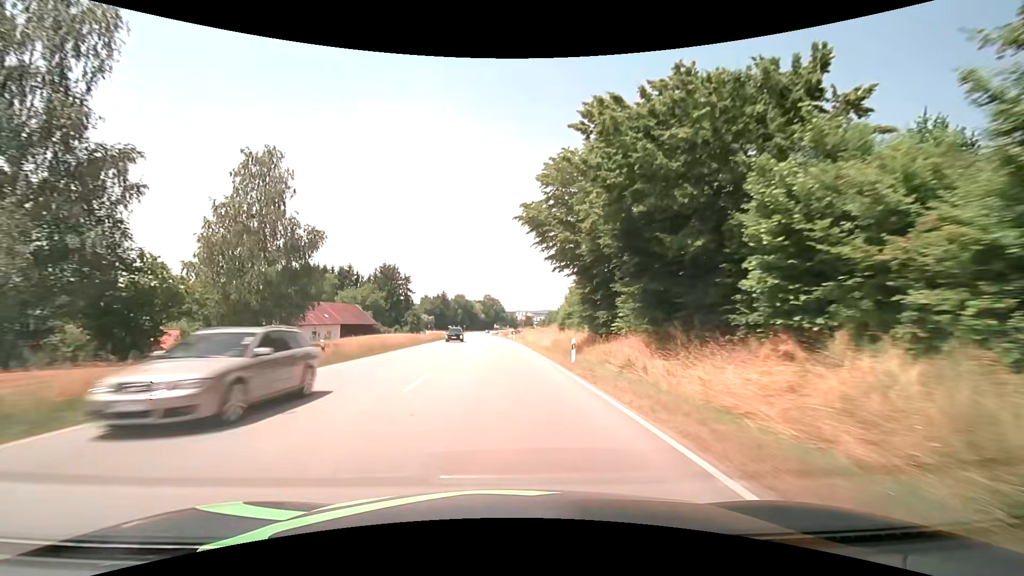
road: primary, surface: asphalt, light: Day
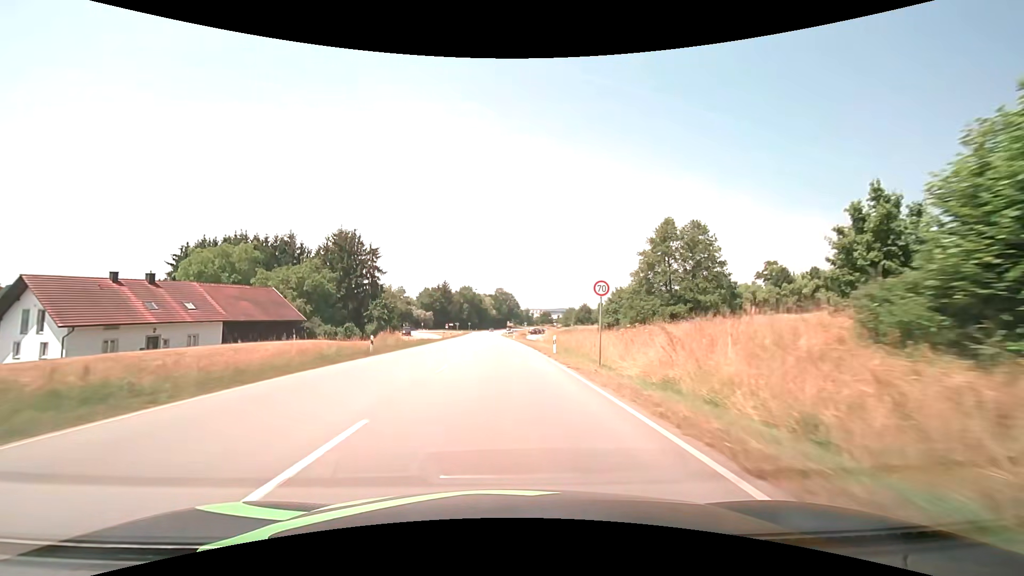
(-0.7, +43.2) m; -1°
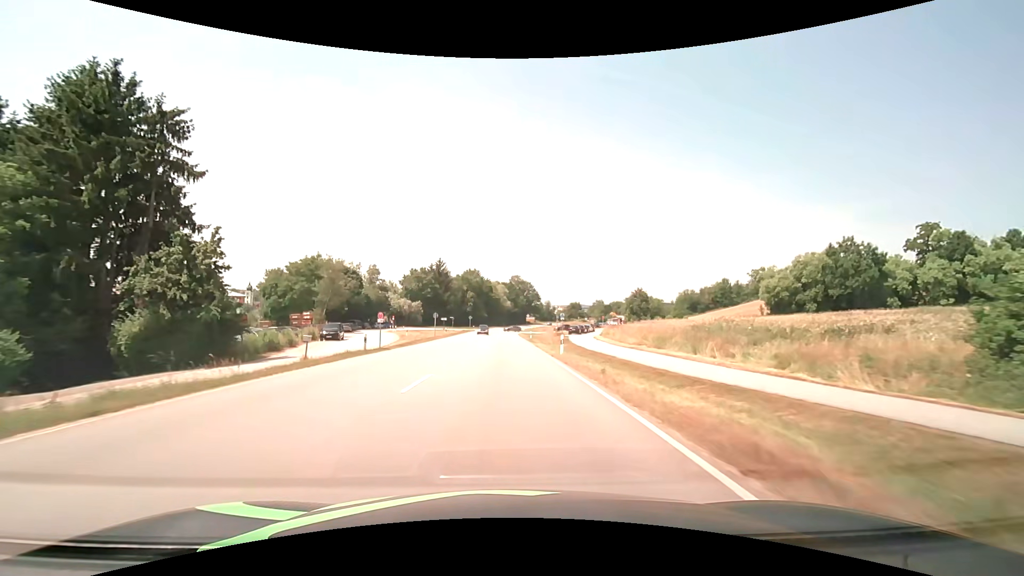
(-0.6, +52.9) m; -2°
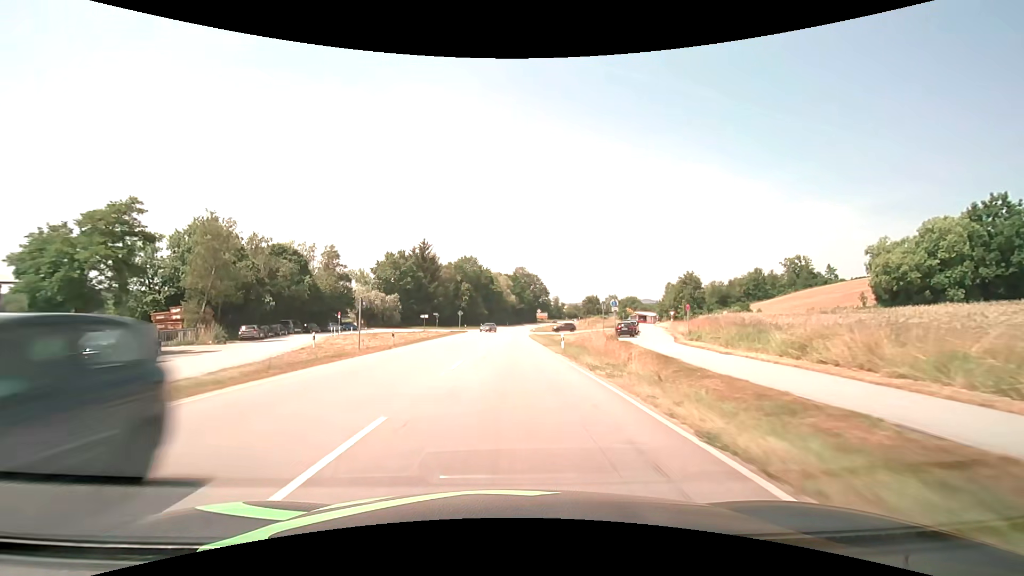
(-0.2, +30.4) m; 0°
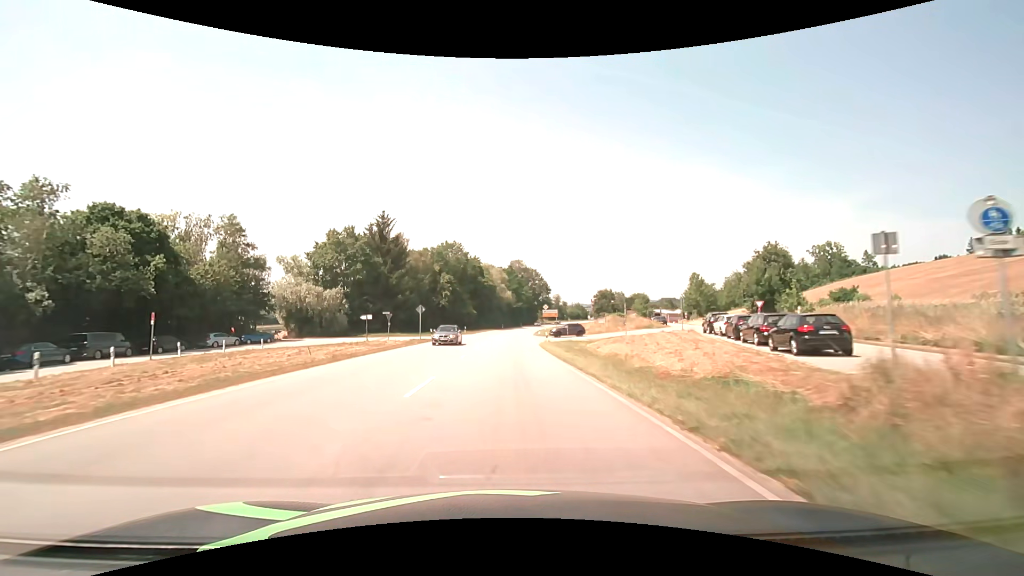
(+0.2, +29.6) m; 0°
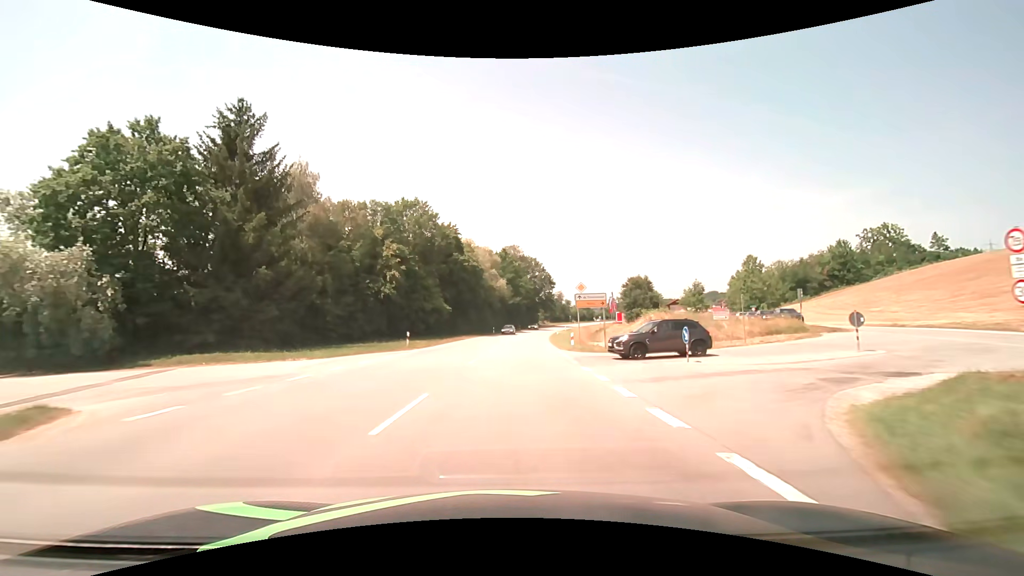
(0.0, +39.3) m; +1°
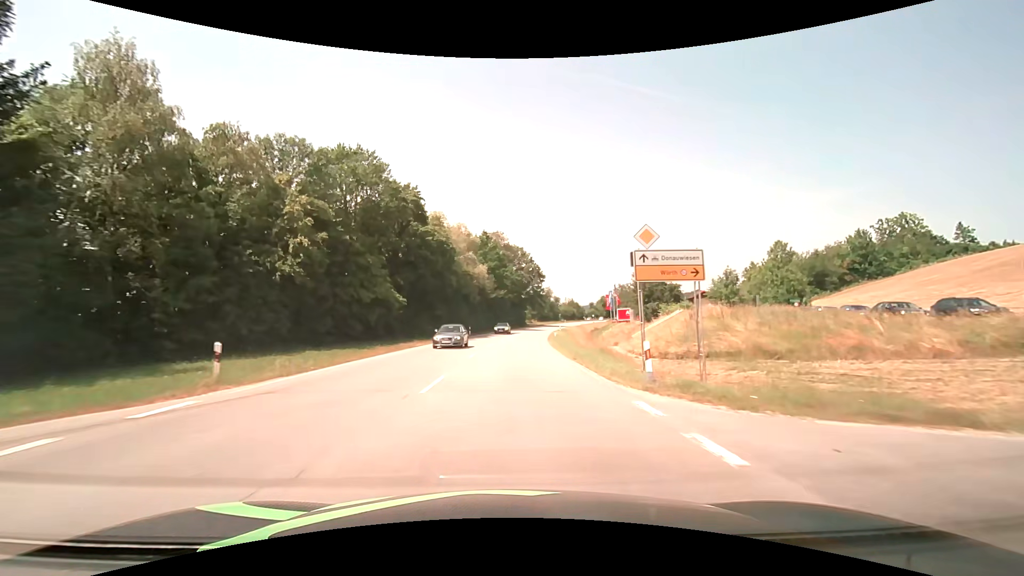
(+0.3, +19.9) m; +2°
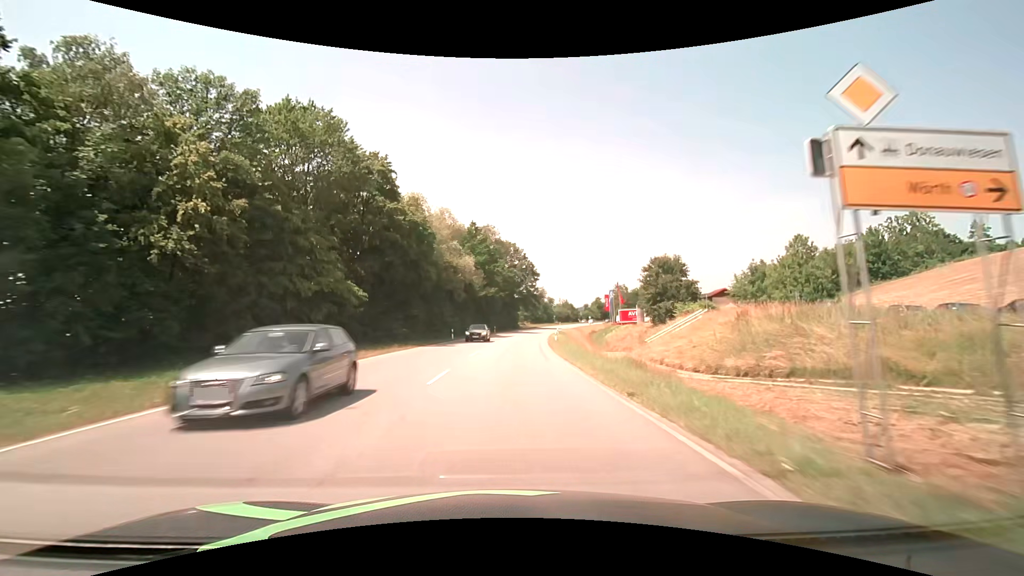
(+0.1, +10.0) m; +1°
(0, +10) (0, +20) (+1, +30) (+1, +40) (+2, +50) (+3, +60) (+4, +70) (+5, +80) (+7, +90) (+8, +100) m
